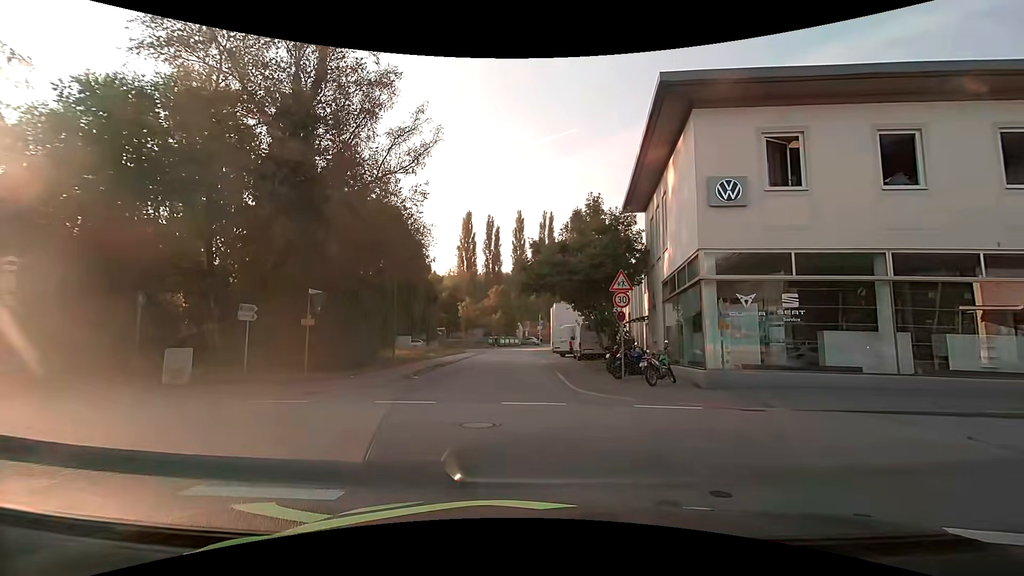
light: Day
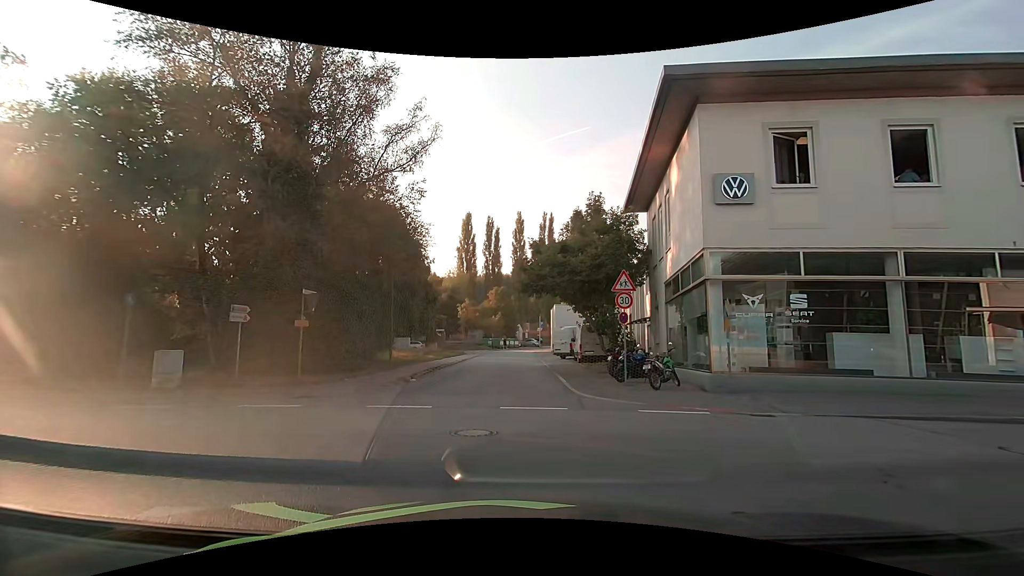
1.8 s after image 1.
(0.0, +0.4) m; 0°
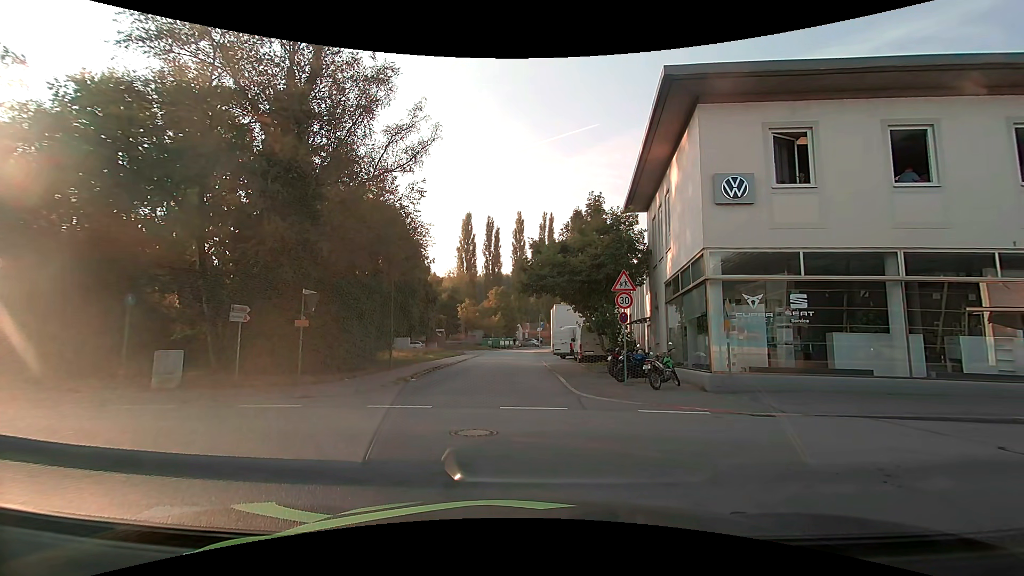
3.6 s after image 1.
(0.0, 0.0) m; 0°
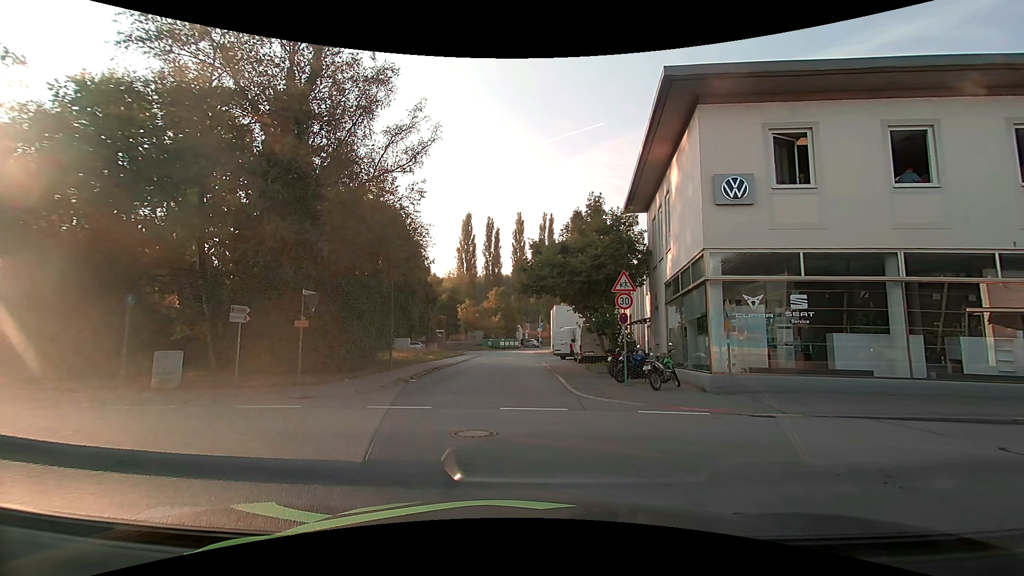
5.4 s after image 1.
(0.0, 0.0) m; 0°
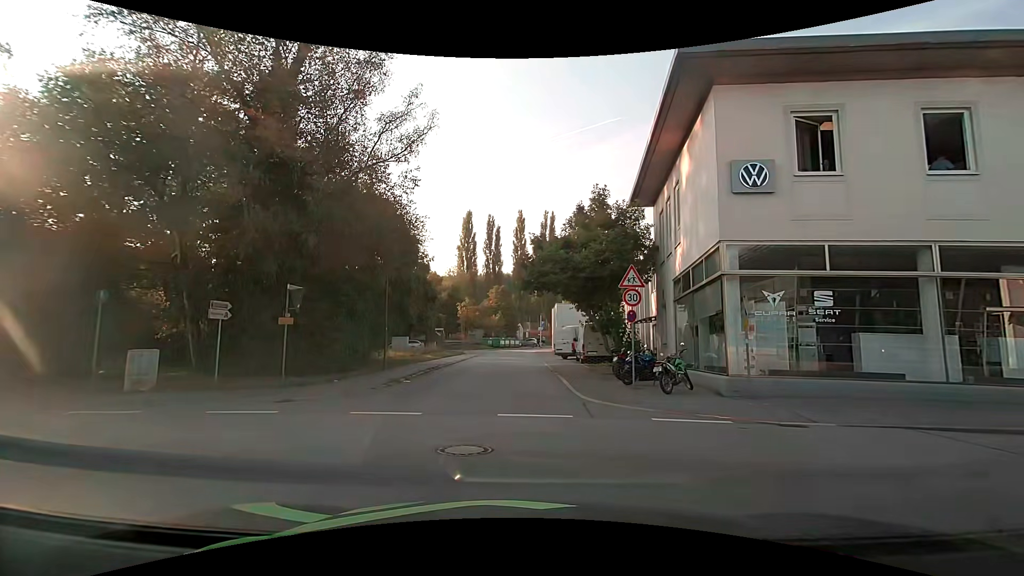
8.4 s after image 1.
(0.0, +1.1) m; 0°
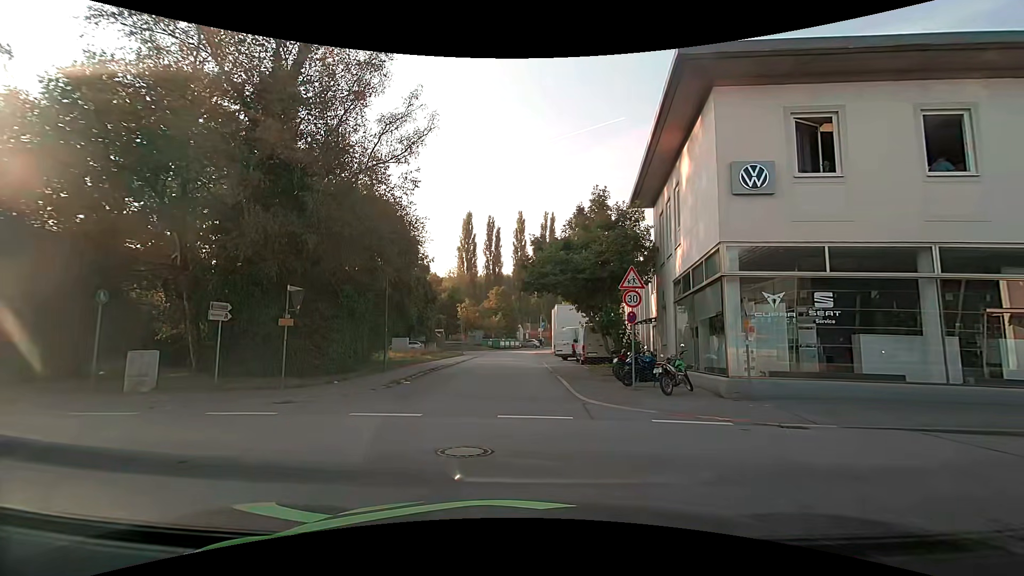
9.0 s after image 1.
(0.0, +0.1) m; 0°
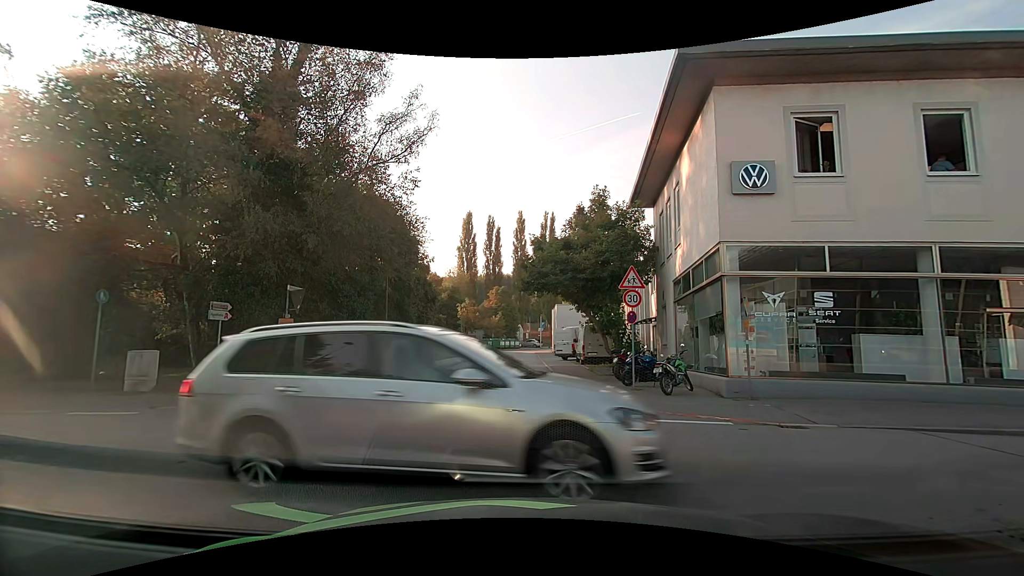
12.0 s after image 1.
(0.0, +0.1) m; 0°
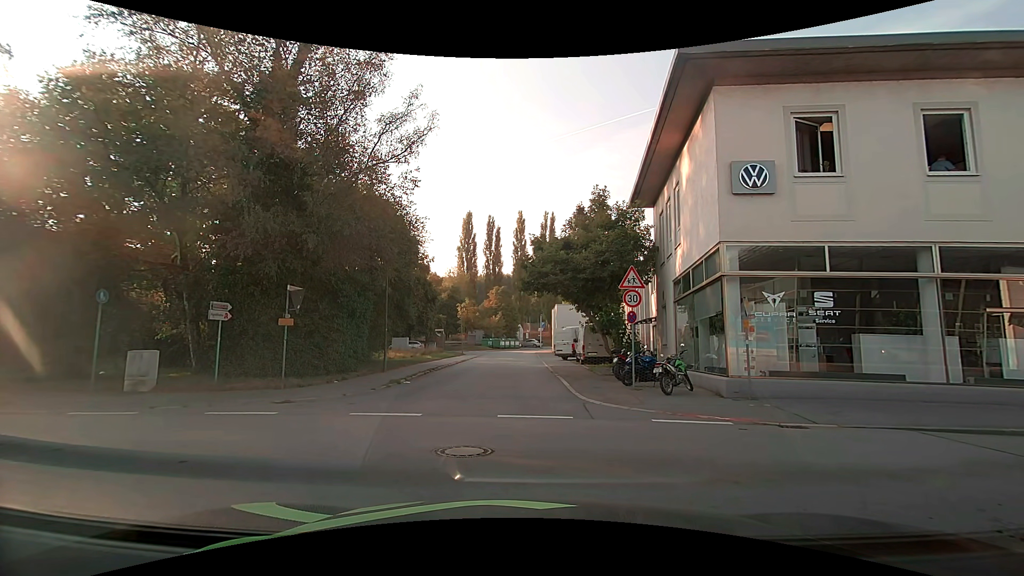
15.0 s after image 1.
(0.0, 0.0) m; 0°
(-4, +8) (-14, +11) (-24, +12) (-34, +13) (-44, +14) (-54, +14) (-64, +15) (-74, +16) (-84, +17) (-94, +18) m
